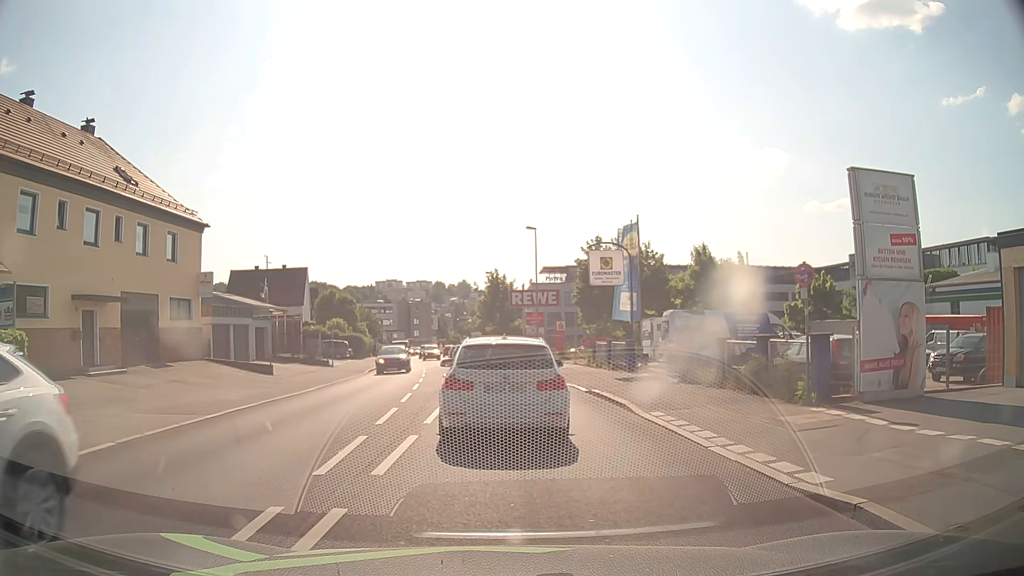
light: Day
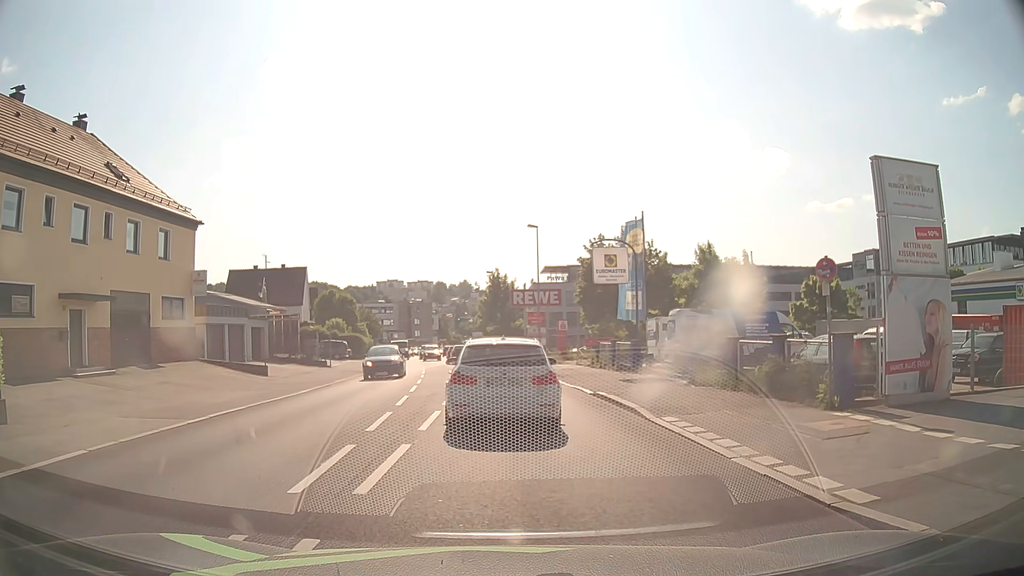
(0.0, +1.0) m; +1°
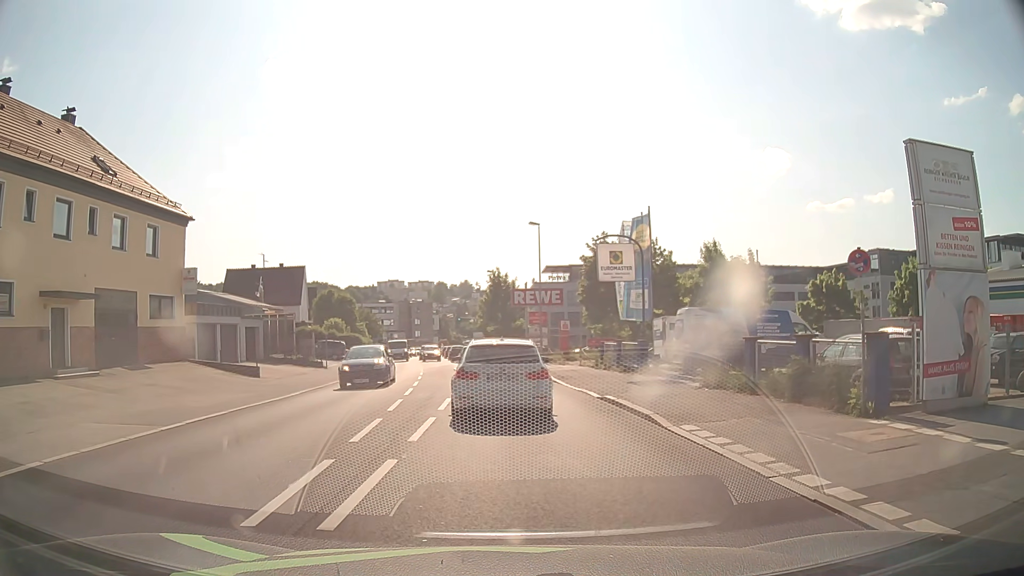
(0.0, +1.3) m; +1°
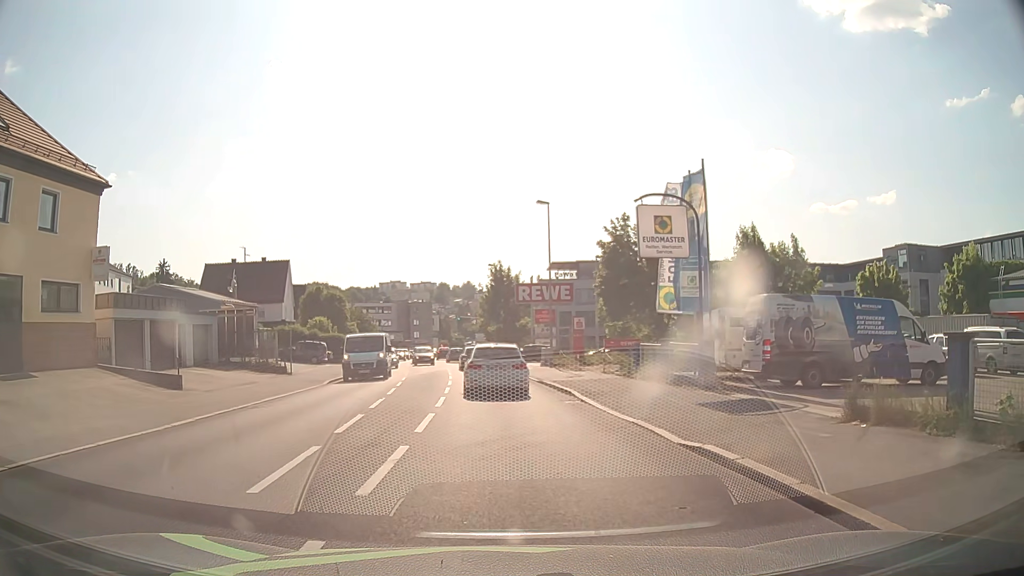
(-0.2, +8.2) m; -2°
(0, +10) (0, +20) (-1, +30) (-2, +40) (-3, +50) (-4, +60) (-6, +70) (-7, +80) (-8, +90) (-8, +100) m
